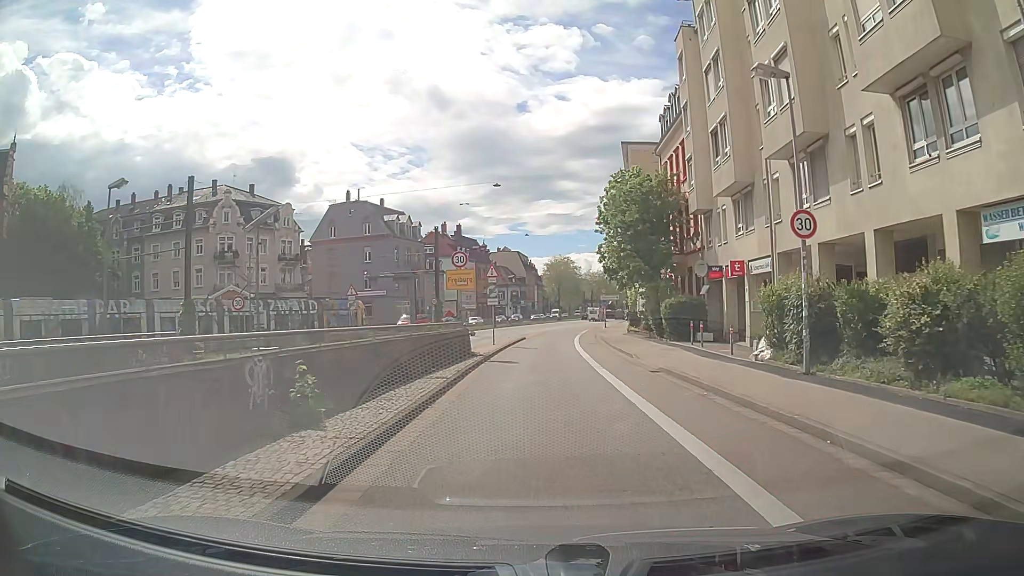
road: secondary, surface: asphalt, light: Day
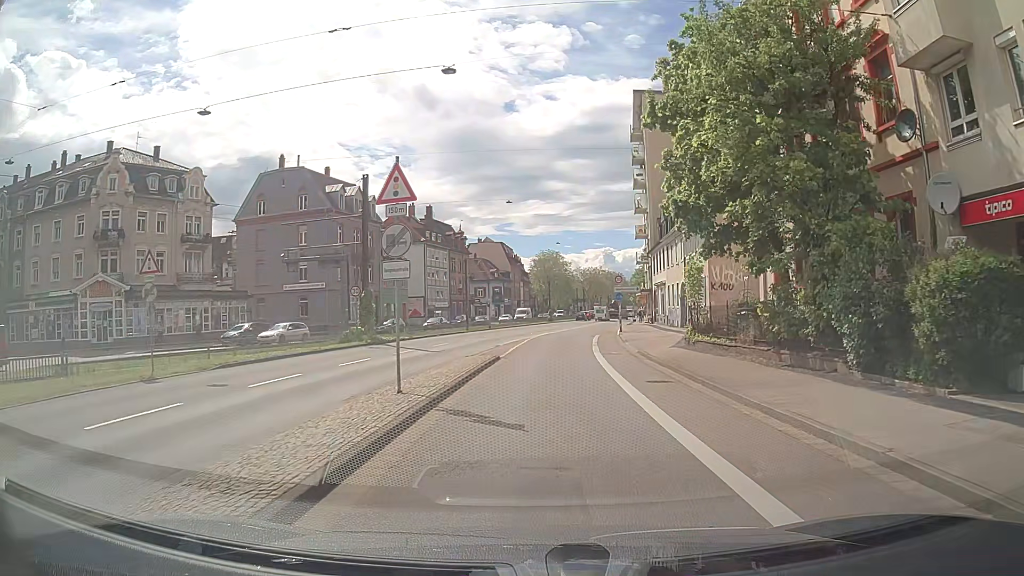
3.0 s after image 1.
(+0.2, +21.7) m; +1°
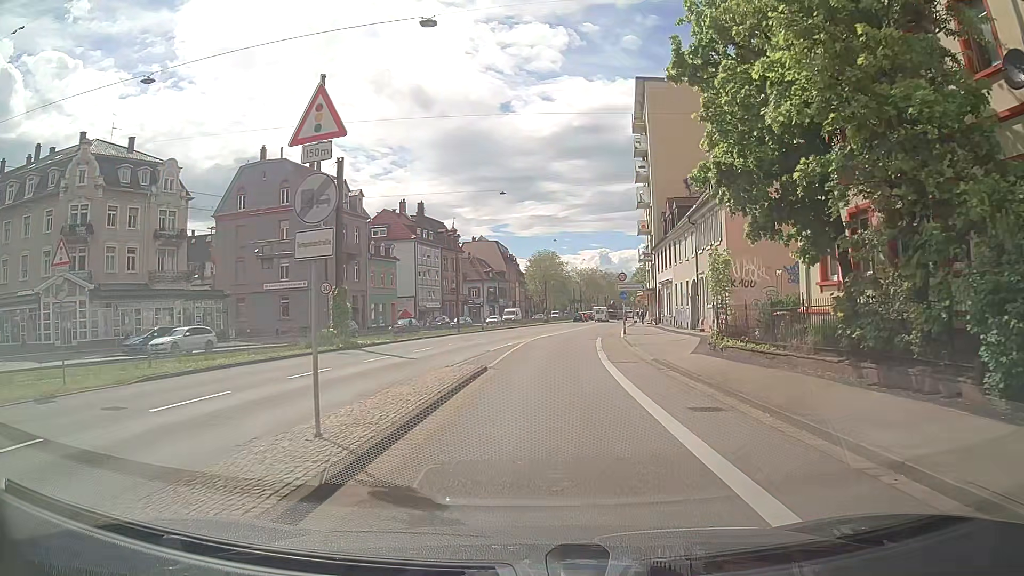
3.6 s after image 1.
(+0.1, +4.3) m; +1°
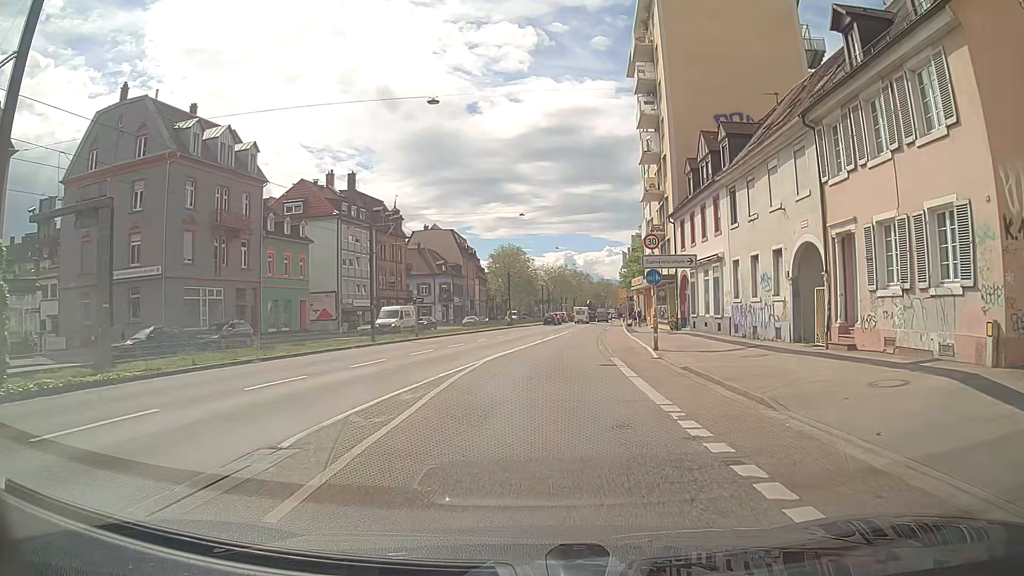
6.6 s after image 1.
(+0.6, +21.8) m; +2°
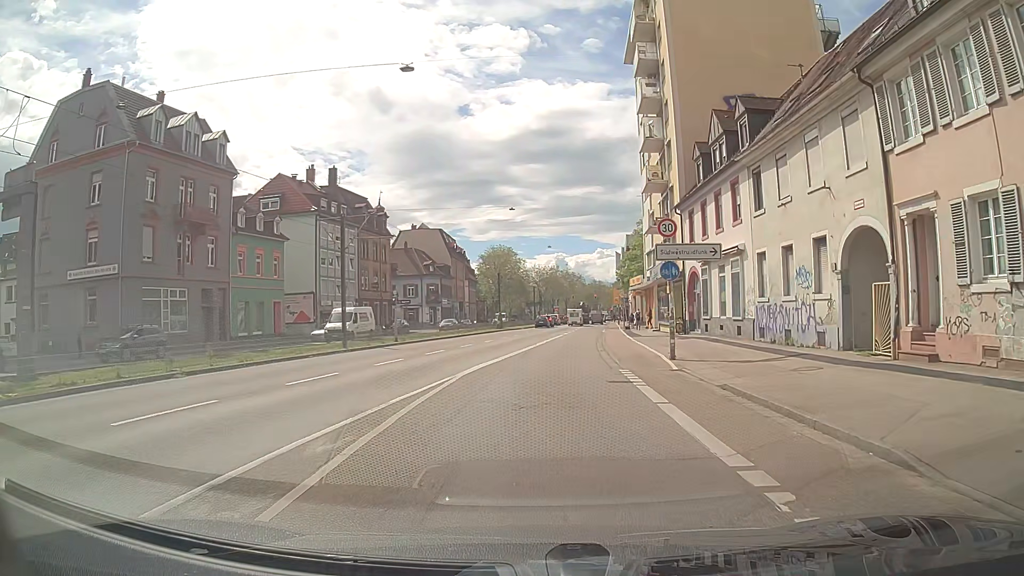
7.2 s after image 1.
(+0.1, +4.4) m; +3°
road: primary
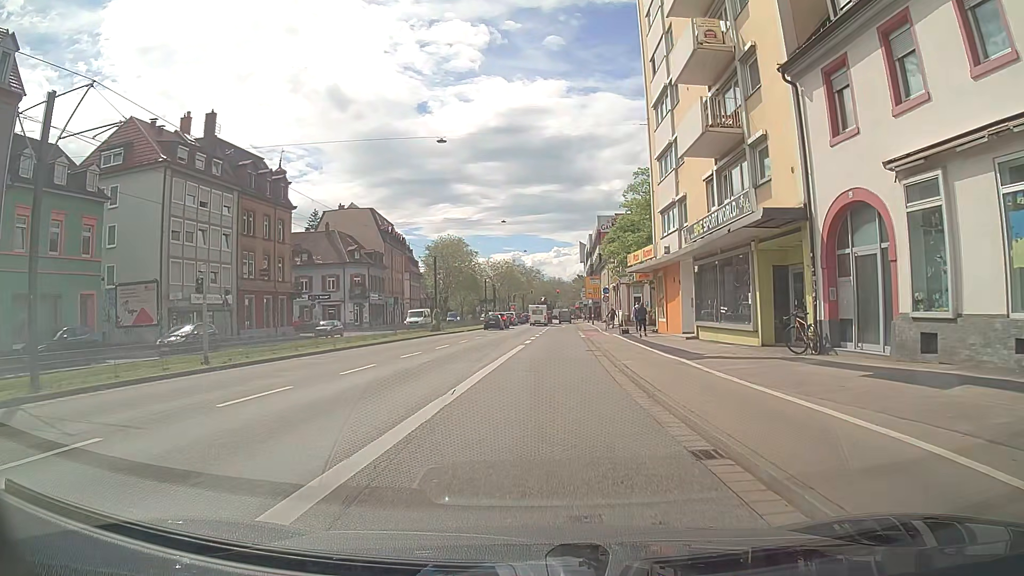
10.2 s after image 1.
(+0.3, +21.8) m; +3°
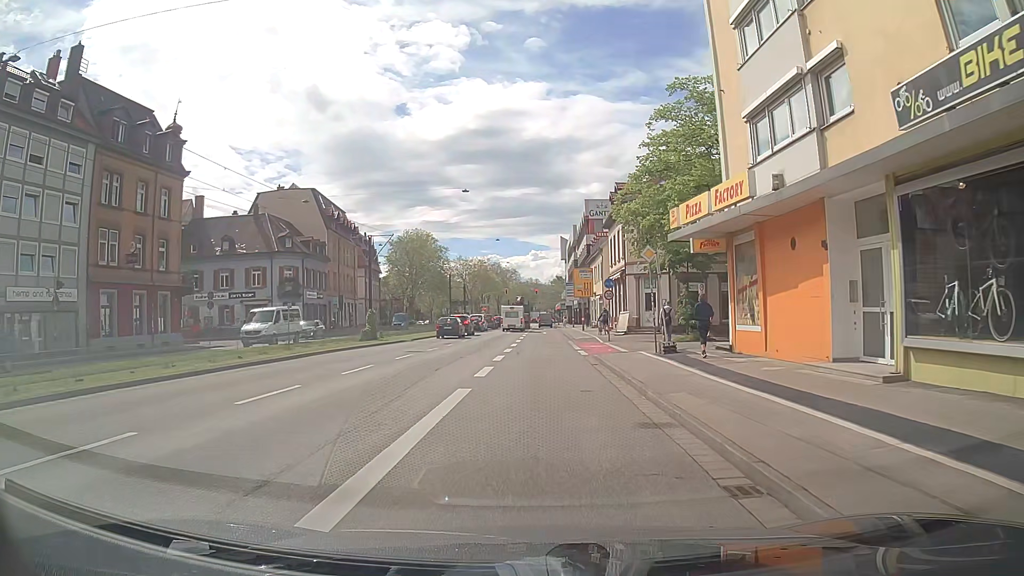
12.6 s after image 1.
(+0.2, +17.4) m; +1°
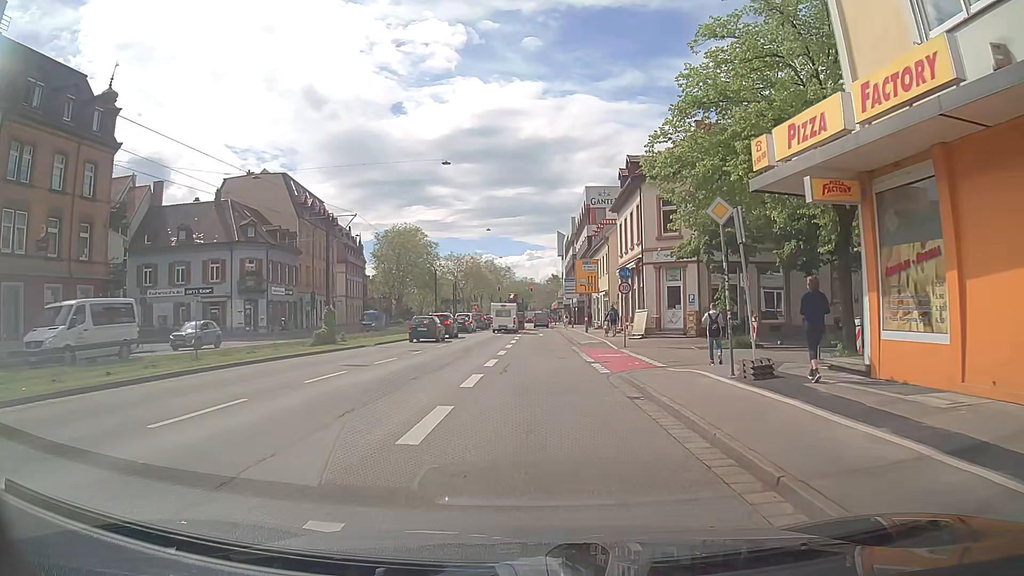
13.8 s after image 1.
(+0.1, +8.6) m; -1°
(0, +10) (+1, +20) (+1, +30) (+2, +40) (+2, +50) (+3, +60) (+3, +70) (+3, +80) (+4, +90) (+4, +100) m
